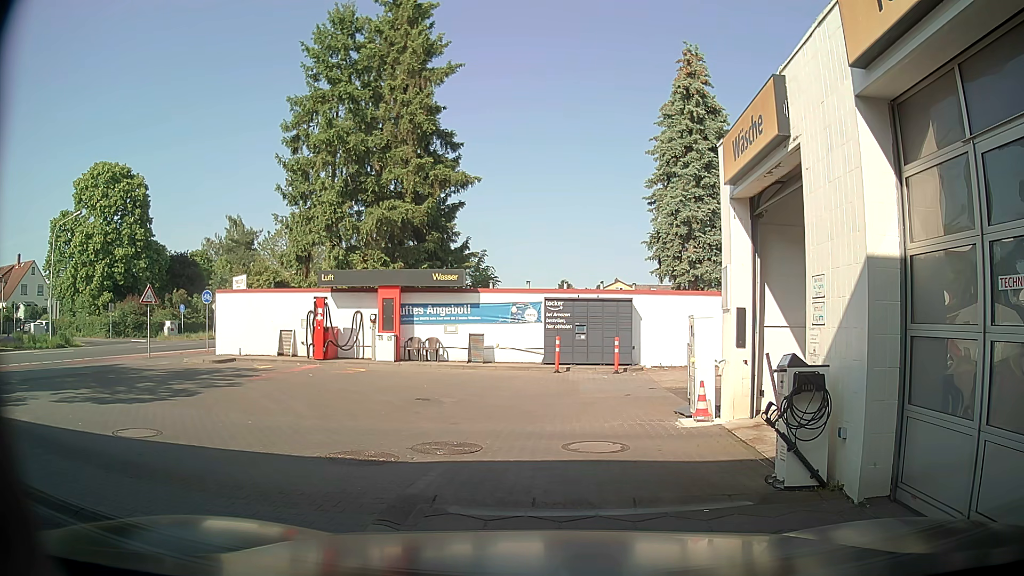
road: service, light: Day
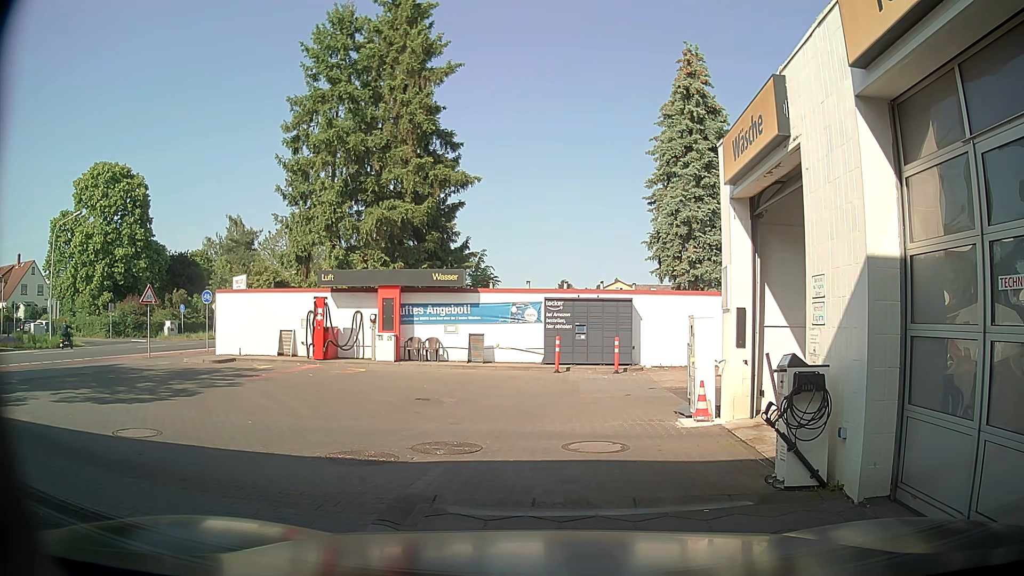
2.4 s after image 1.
(0.0, 0.0) m; 0°
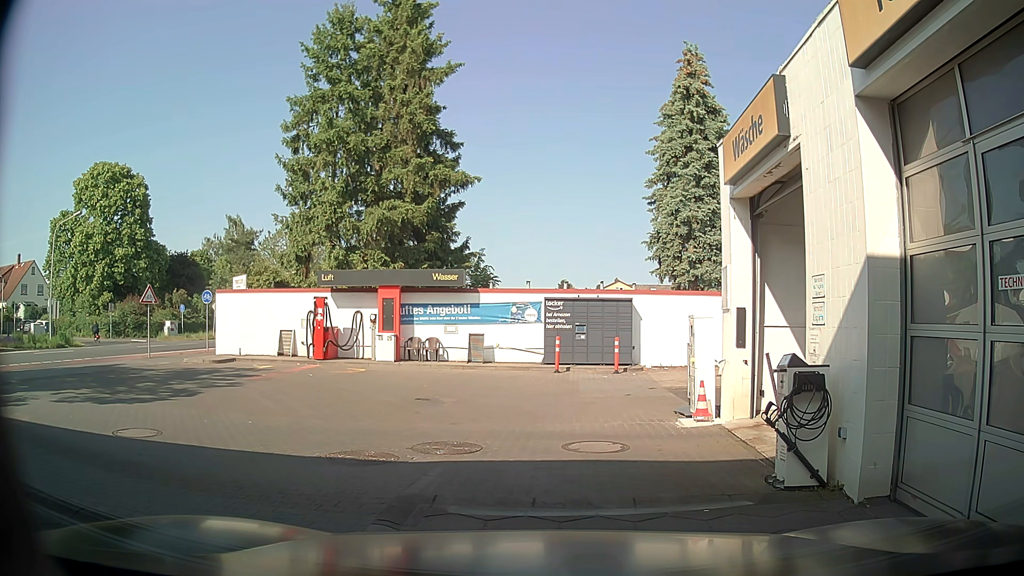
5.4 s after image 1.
(0.0, 0.0) m; 0°
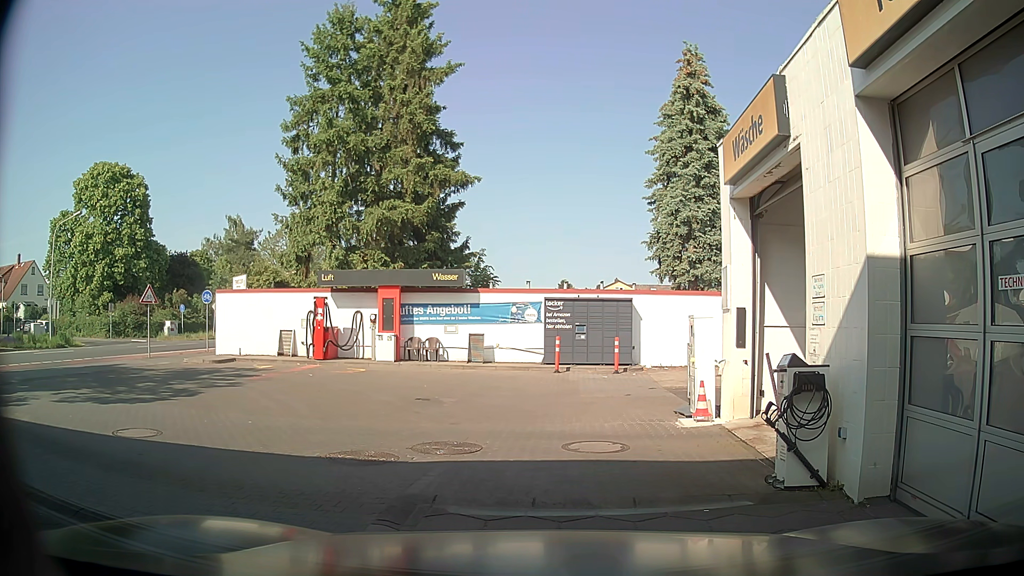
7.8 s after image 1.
(0.0, 0.0) m; 0°
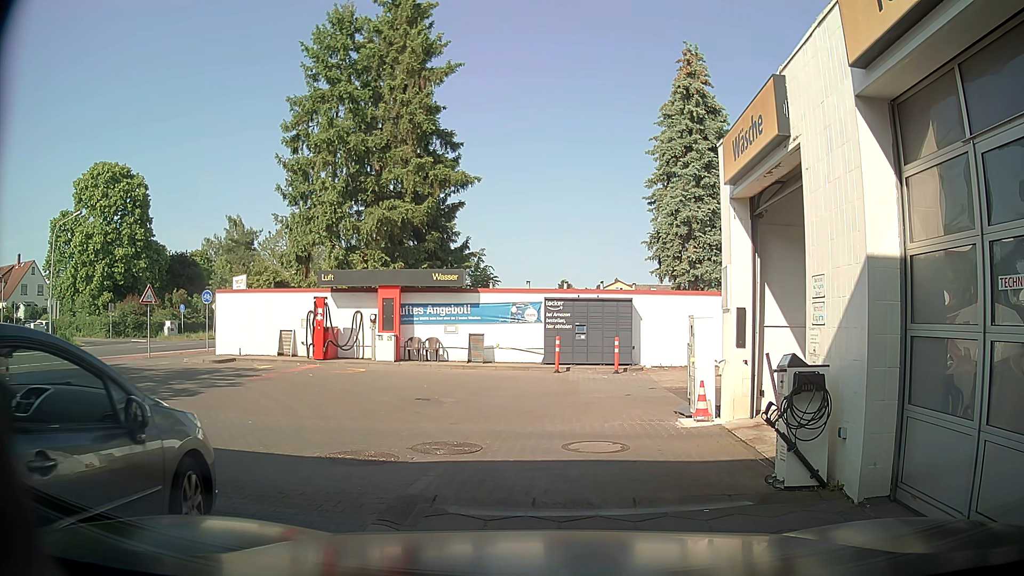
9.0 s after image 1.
(0.0, 0.0) m; 0°
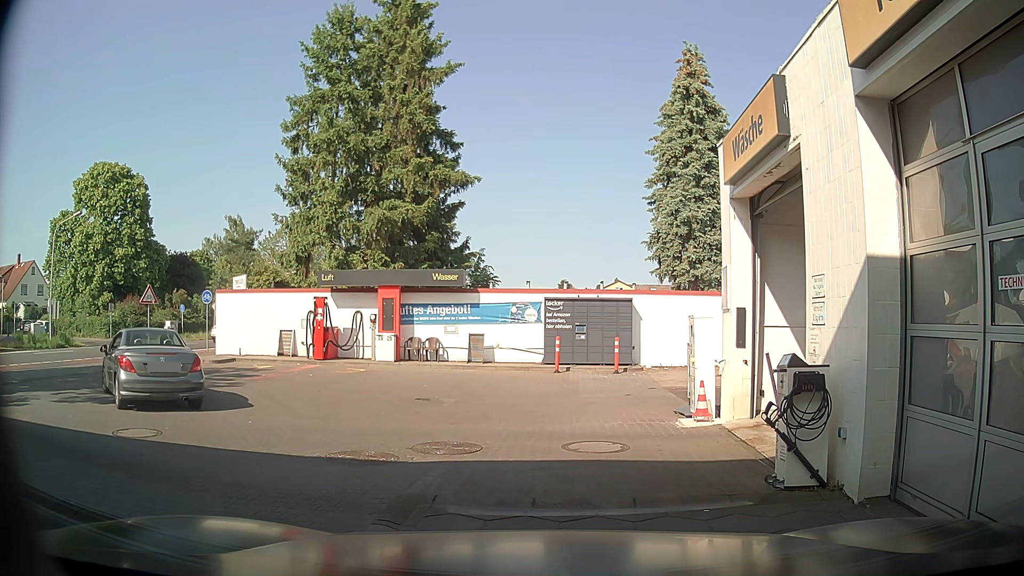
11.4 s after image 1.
(0.0, 0.0) m; 0°
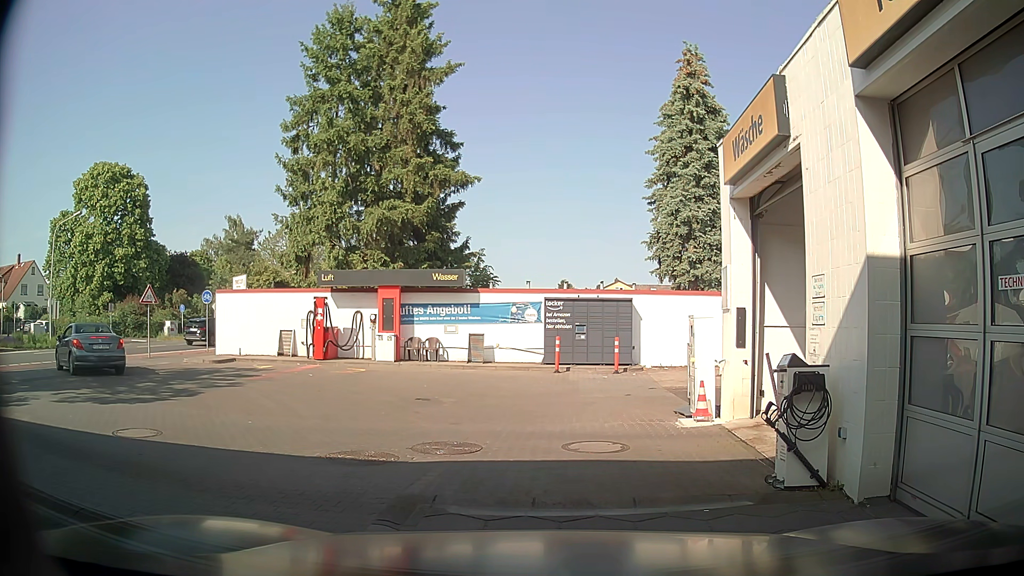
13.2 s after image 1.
(0.0, 0.0) m; 0°
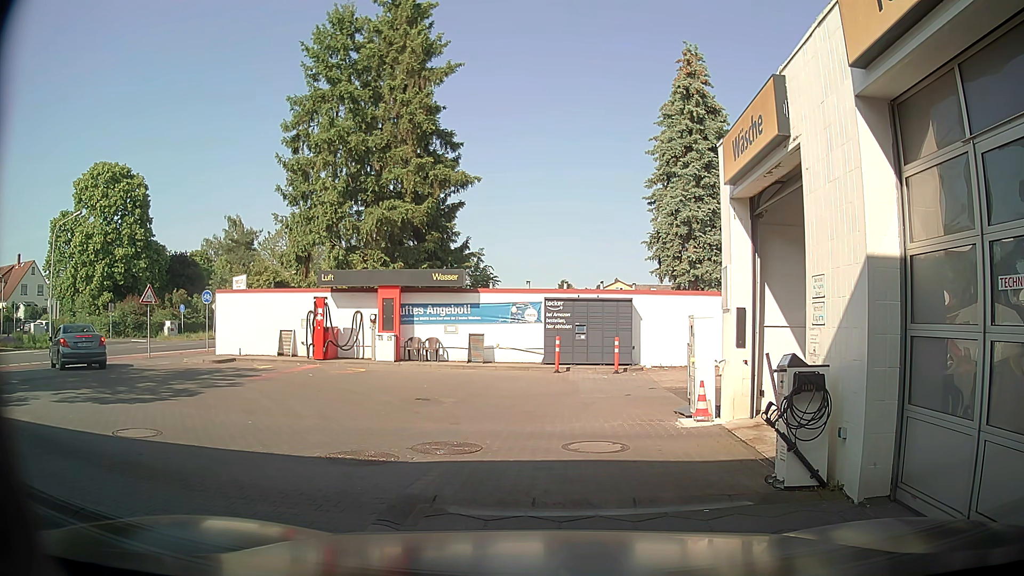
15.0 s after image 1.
(0.0, 0.0) m; 0°
